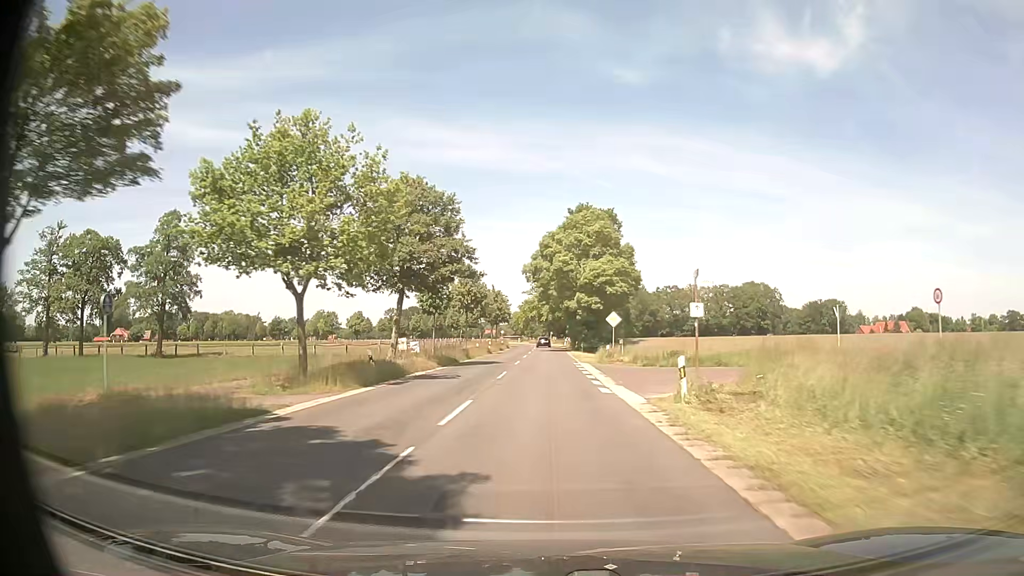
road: secondary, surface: asphalt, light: Day
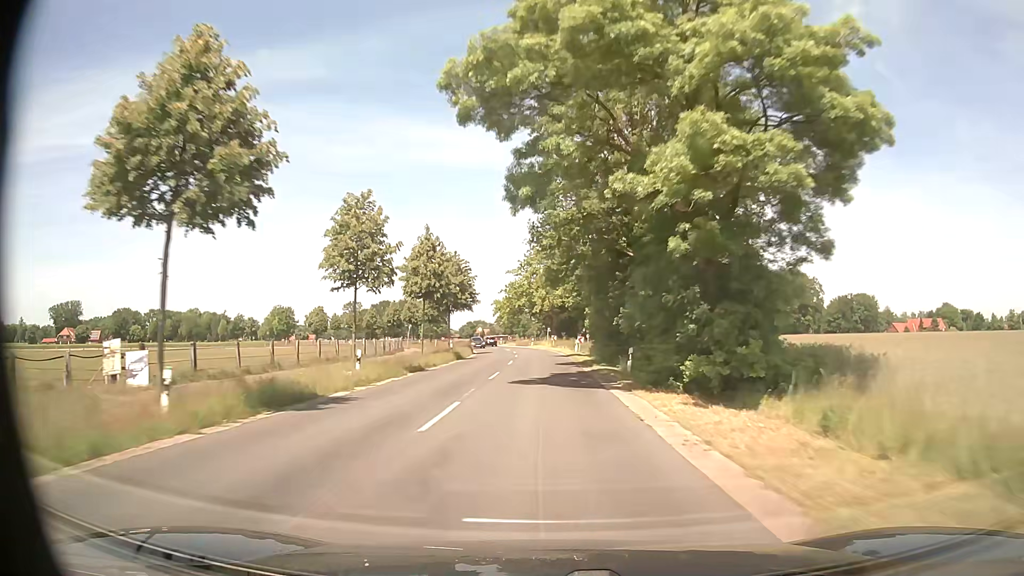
(-0.1, +49.3) m; 0°
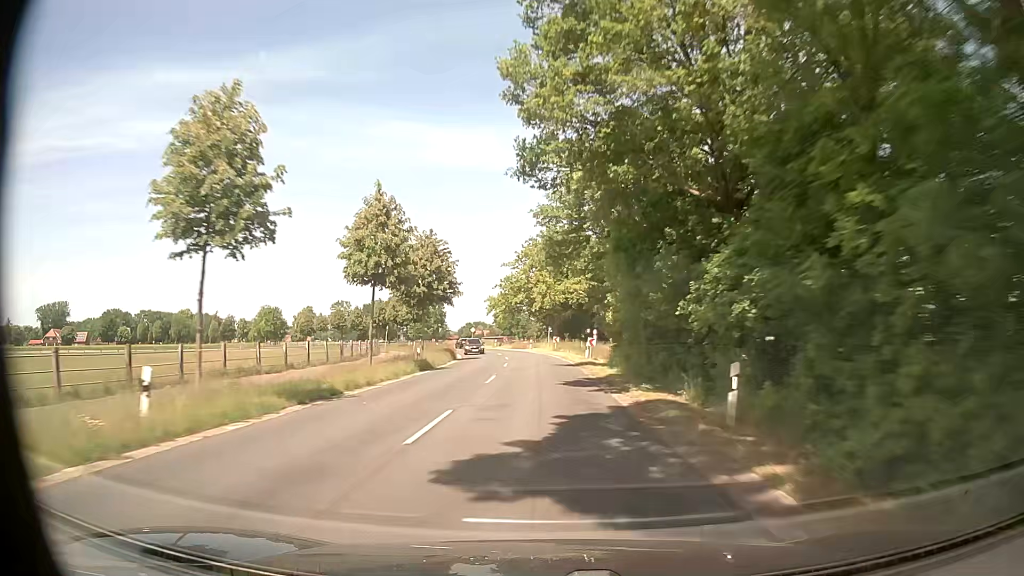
(0.0, +13.0) m; 0°
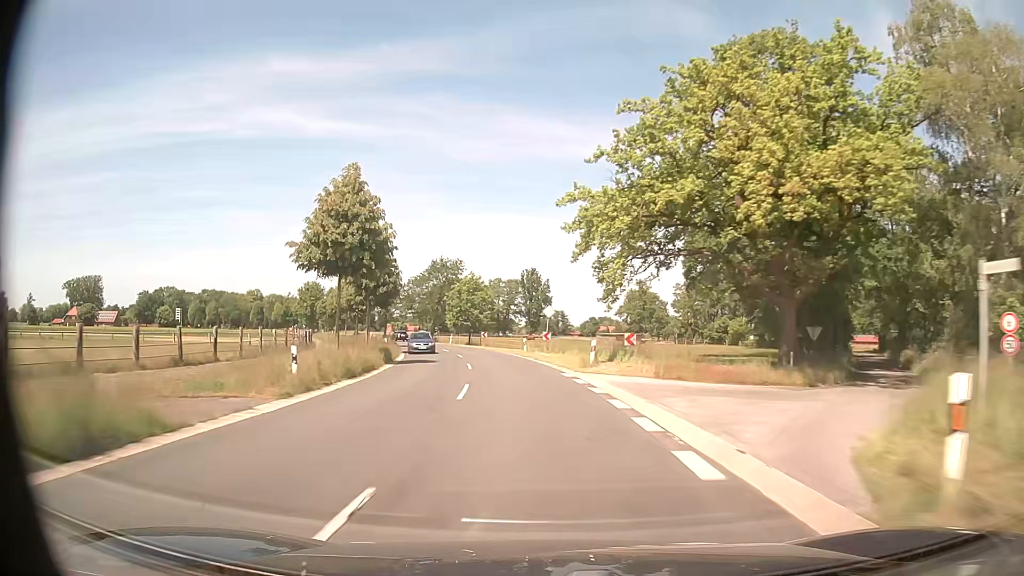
(-3.4, +67.1) m; -11°
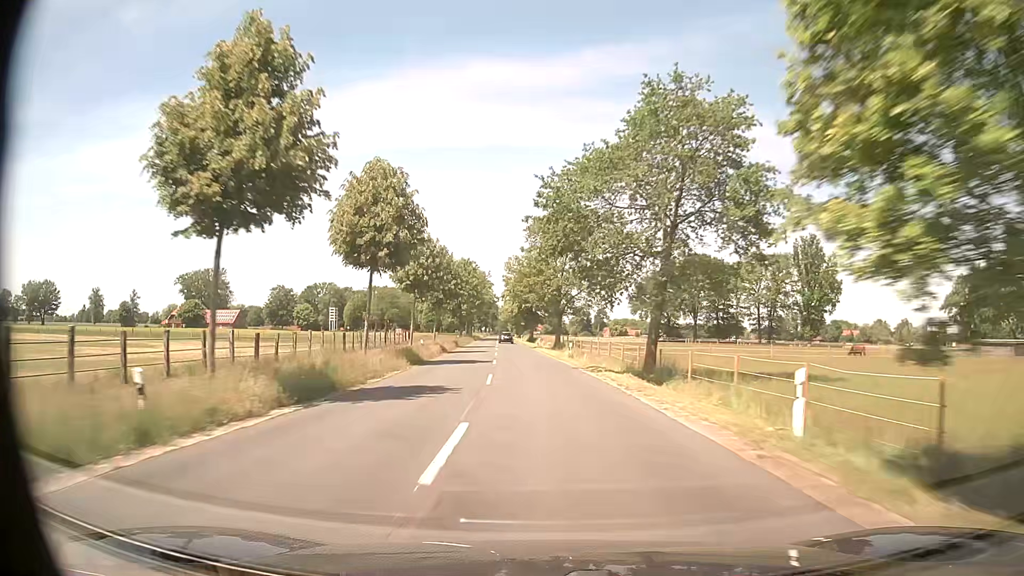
(-10.8, +67.0) m; -19°
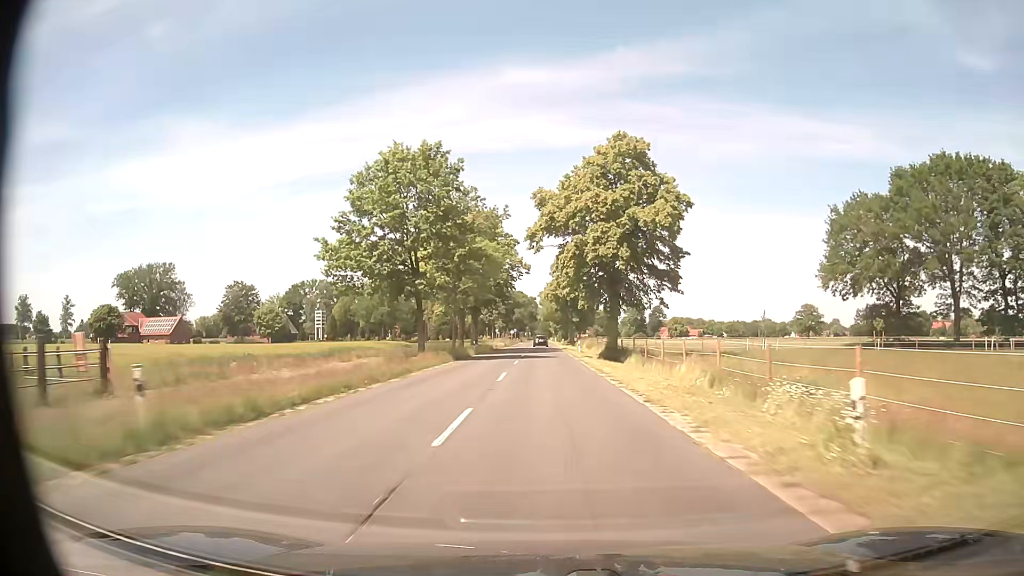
(-3.8, +70.2) m; -4°
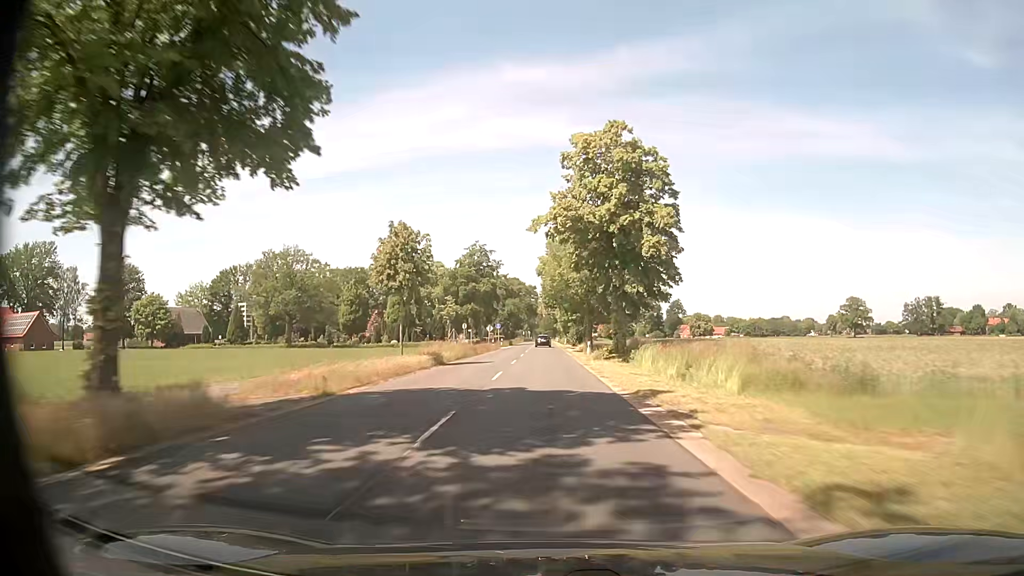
(-0.1, +60.1) m; 0°
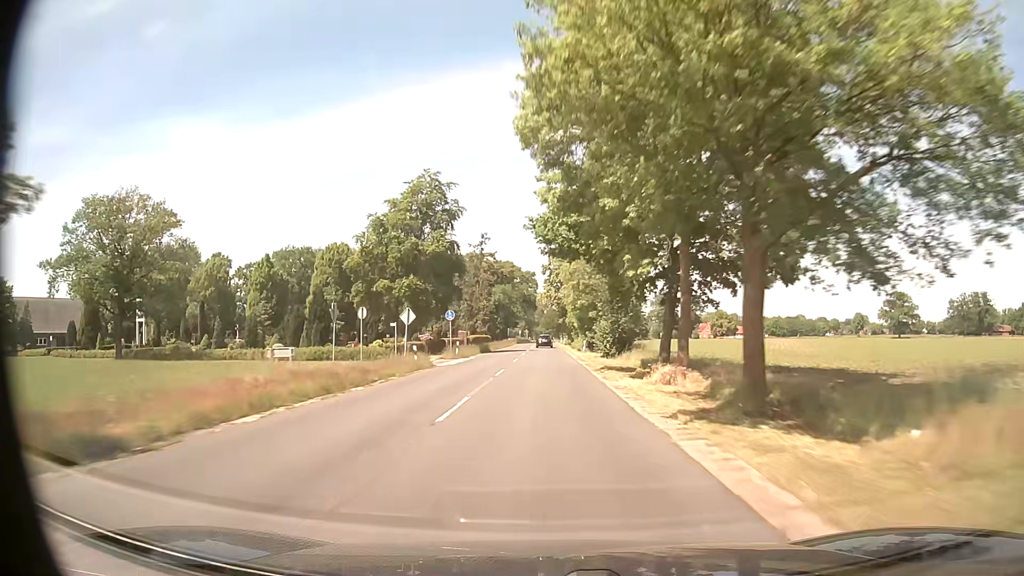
(-0.2, +46.2) m; -1°
(0, +10) (0, +20) (0, +30) (0, +40) (0, +50) (0, +60) (0, +70) (0, +80) (0, +90) (0, +100) m
